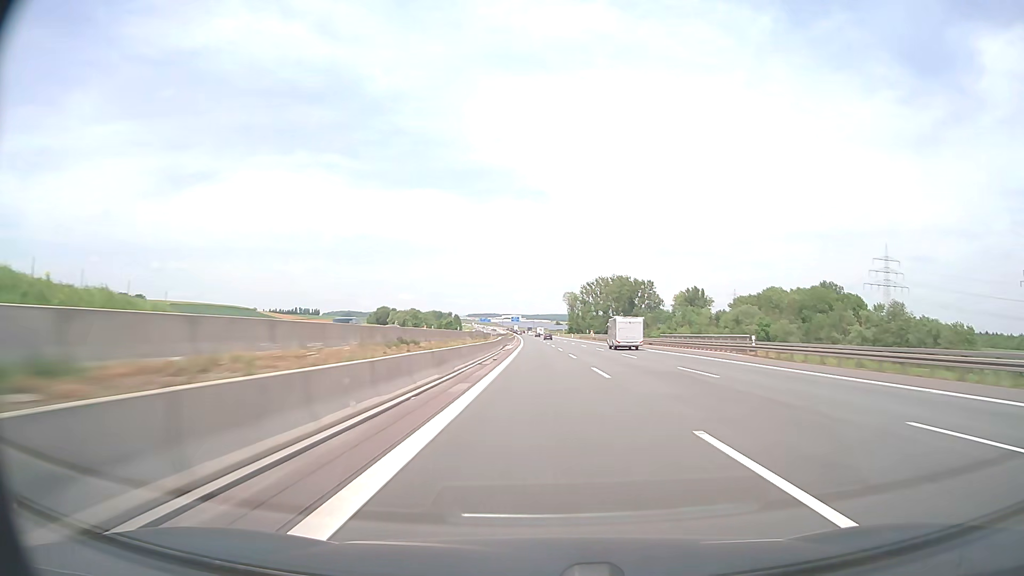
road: motorway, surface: asphalt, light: Day
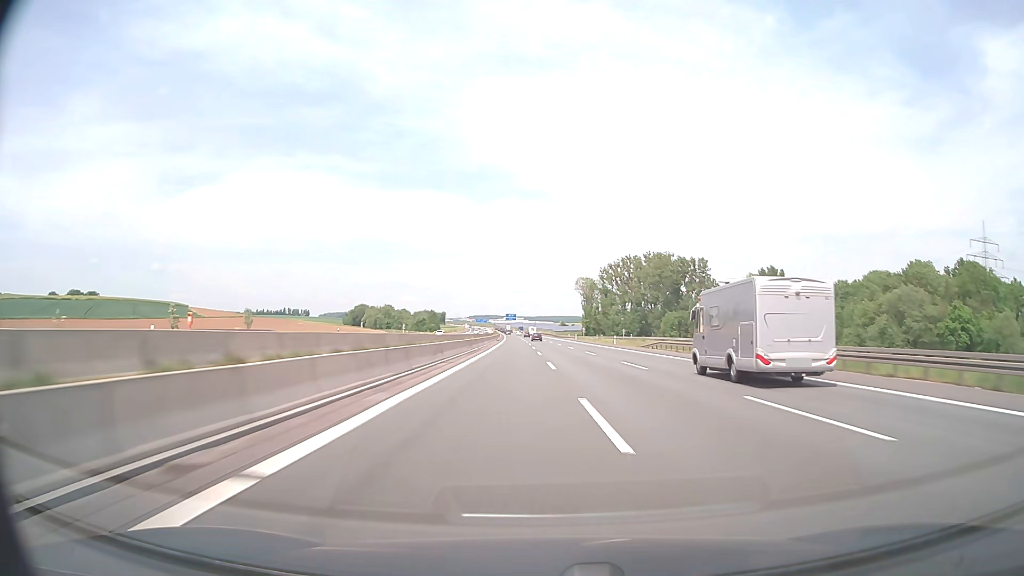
(-0.7, +102.6) m; 0°
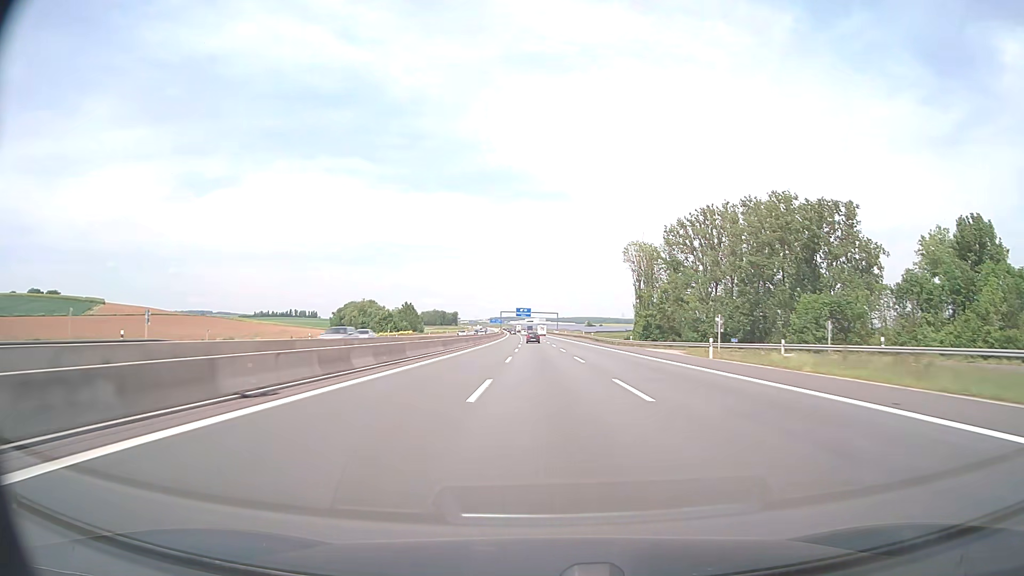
(-1.0, +101.8) m; -2°
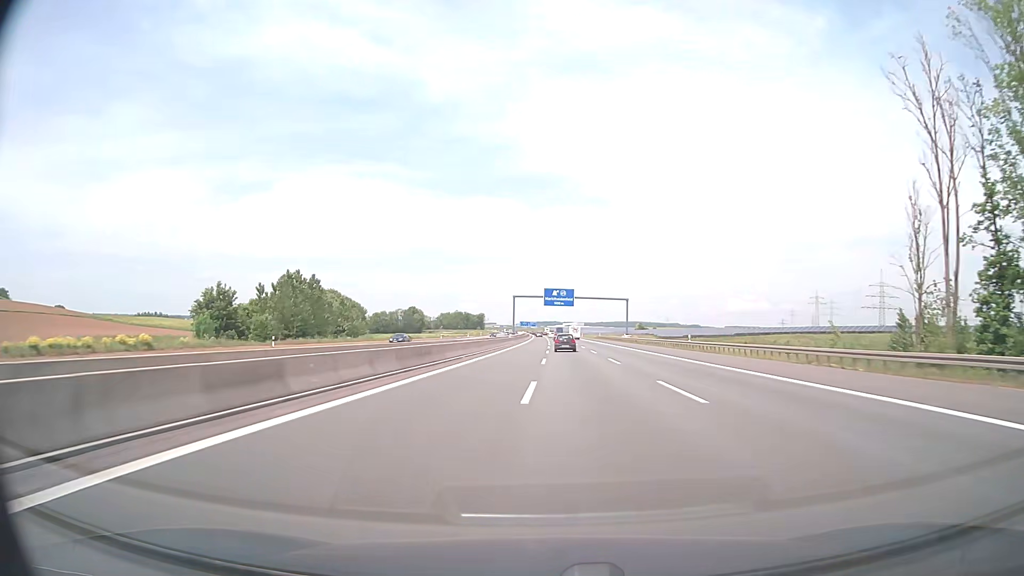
(-3.5, +125.2) m; -3°
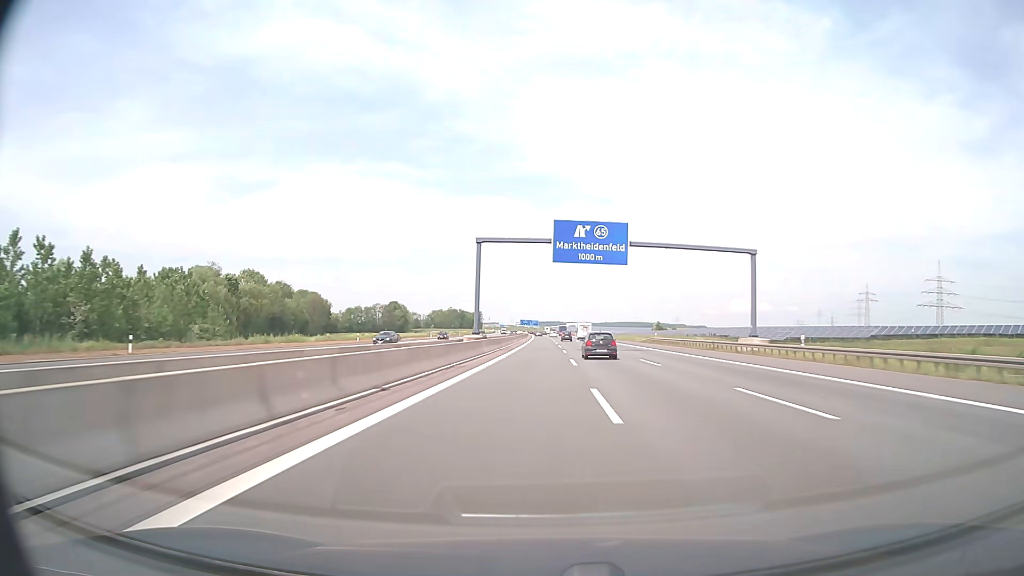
(-0.4, +74.6) m; 0°
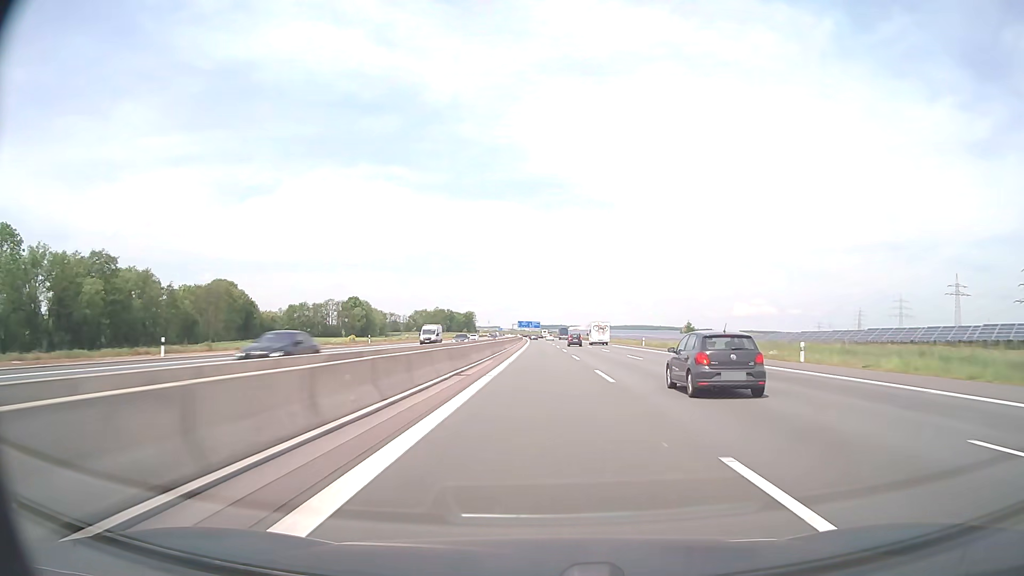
(-0.3, +98.1) m; 0°
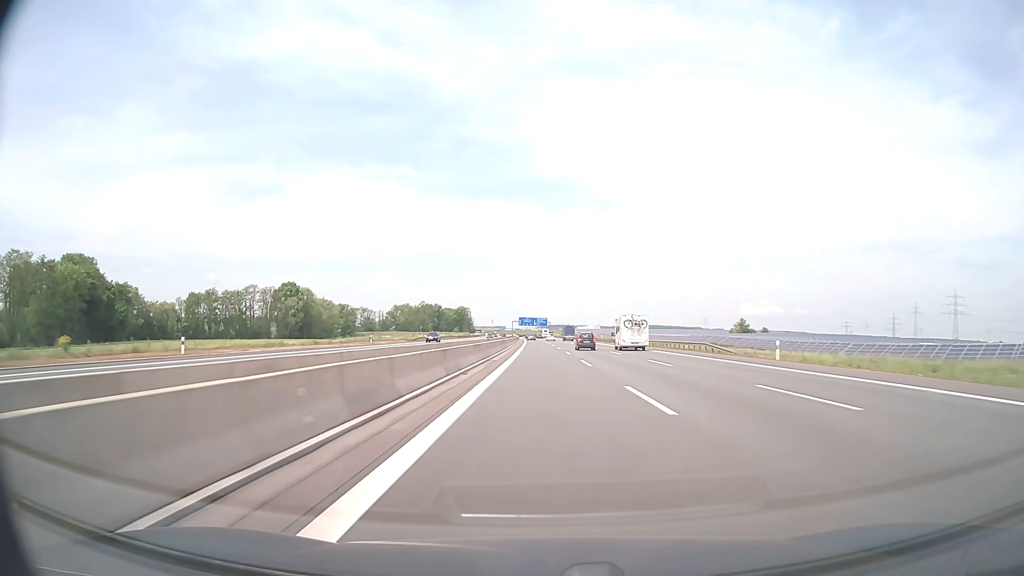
(-0.7, +97.4) m; -1°
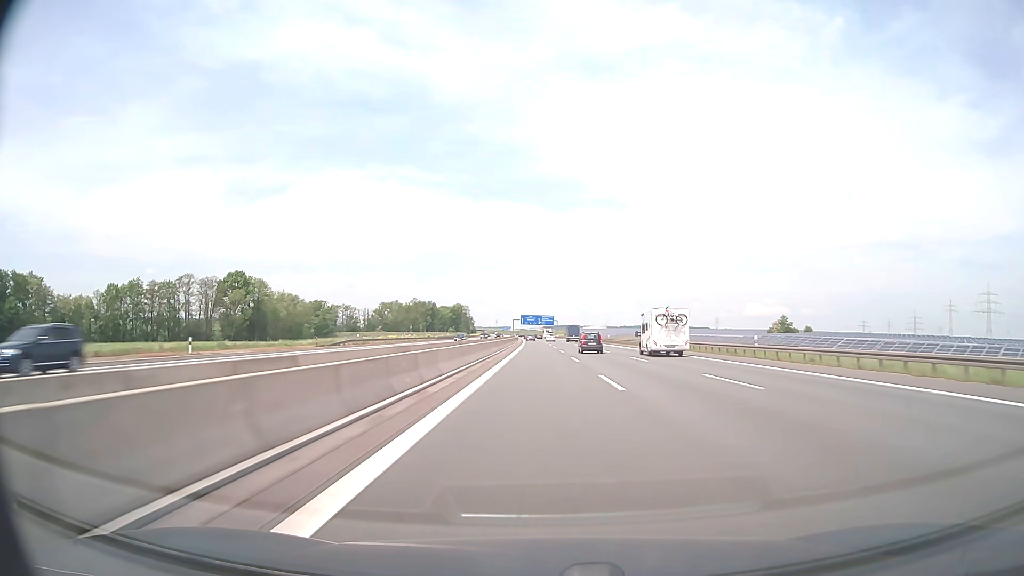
(-0.2, +48.6) m; 0°
(0, +10) (0, +20) (0, +30) (0, +40) (0, +50) (0, +60) (0, +70) (-1, +80) (-1, +90) (-1, +100) m
